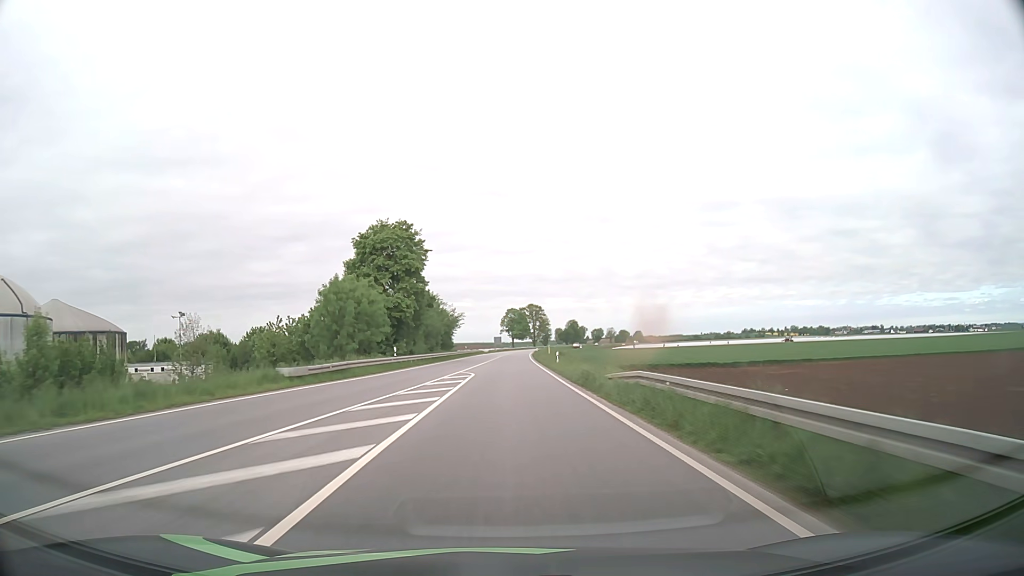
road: primary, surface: asphalt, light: Day
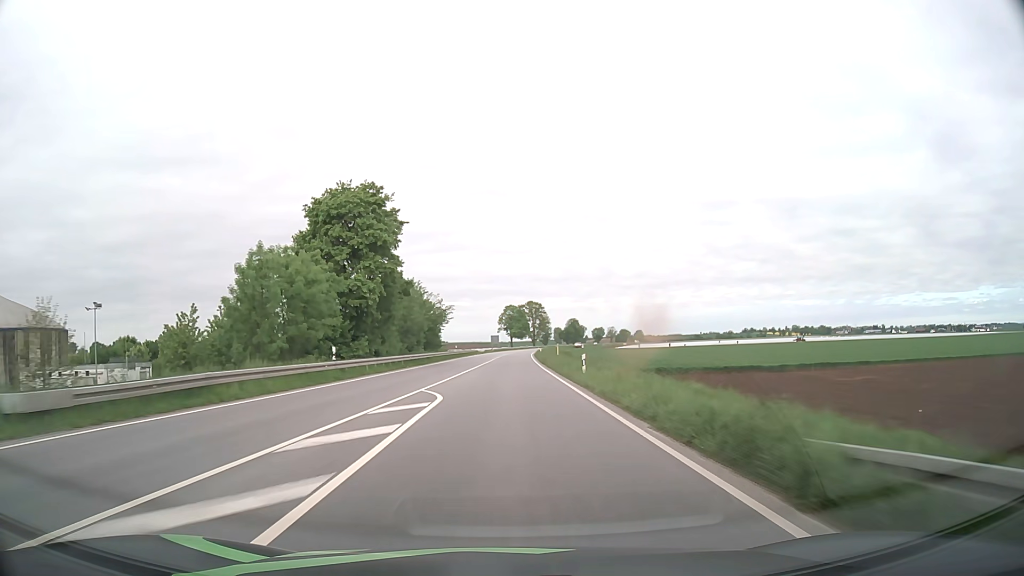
(0.0, +15.4) m; 0°
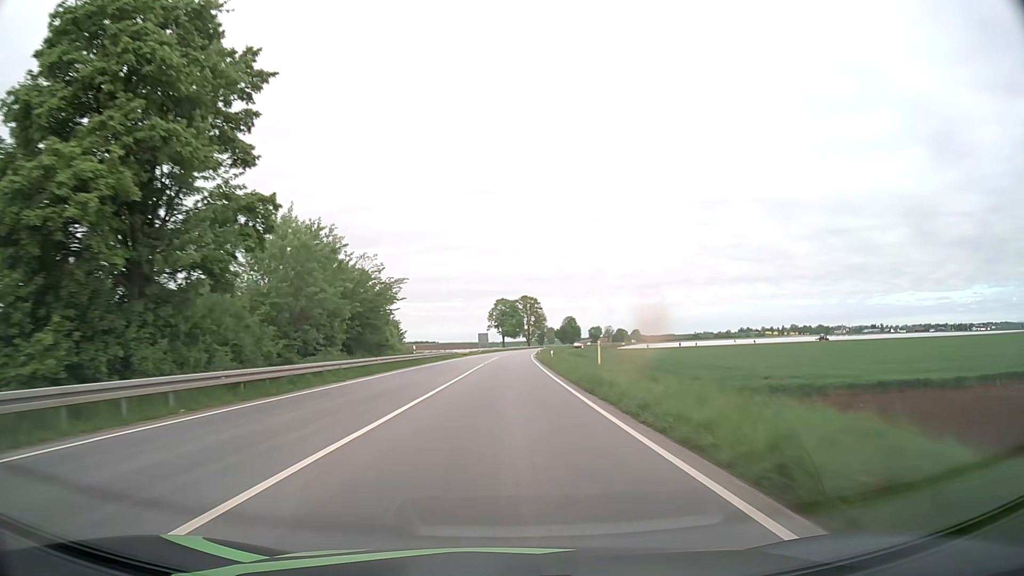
(+0.1, +30.9) m; +1°
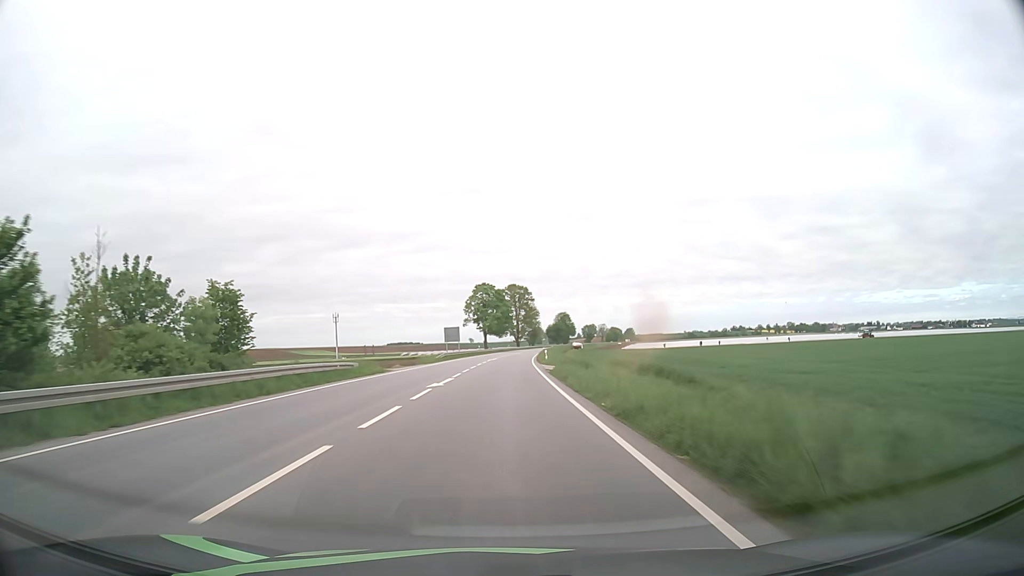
(+0.7, +46.7) m; +1°
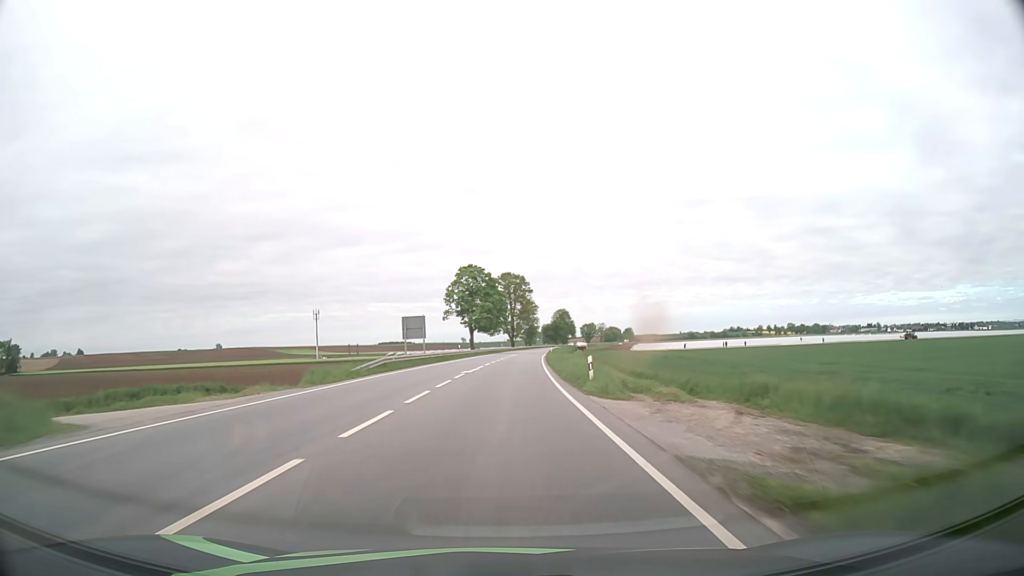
(+0.1, +31.3) m; 0°
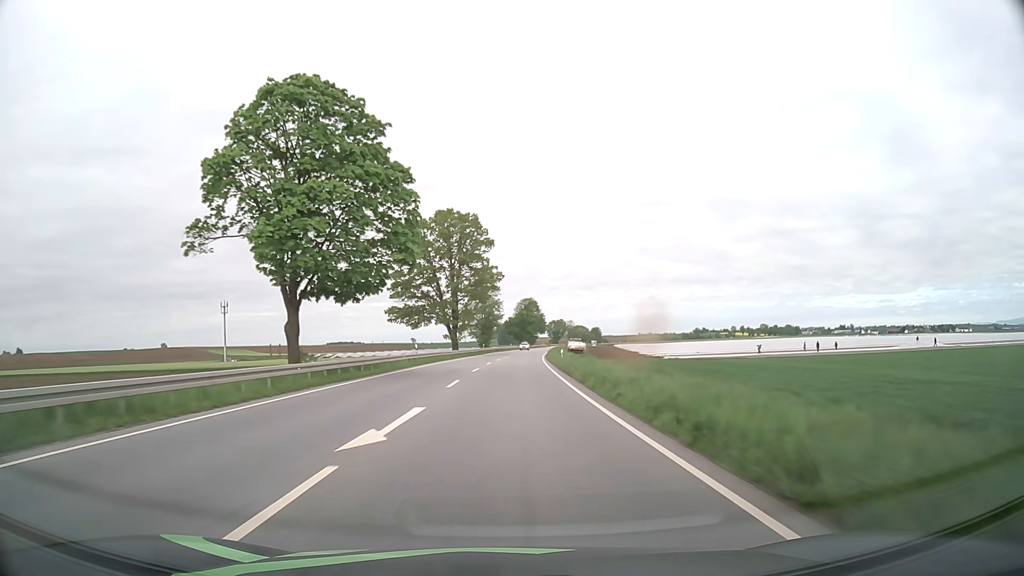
(+2.1, +78.6) m; +4°
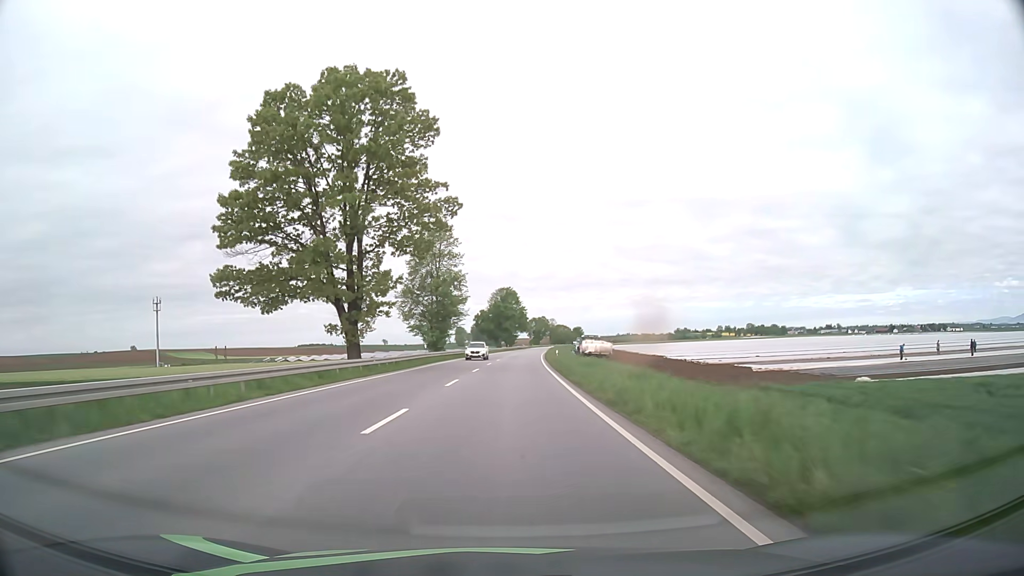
(+1.0, +47.3) m; +2°
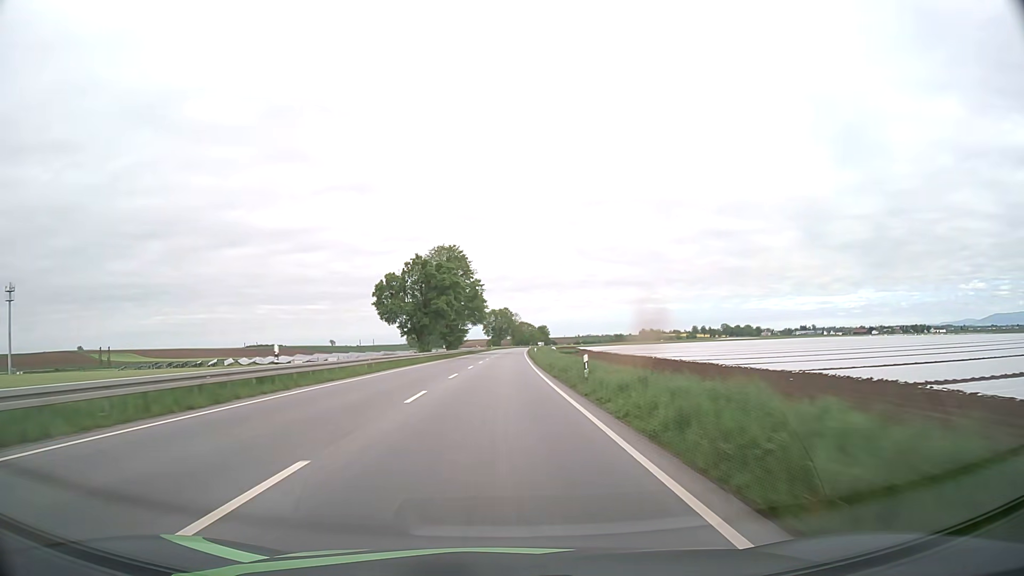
(+2.3, +78.6) m; +4°
(0, +10) (0, +20) (0, +30) (0, +40) (0, +50) (0, +60) (0, +70) (+1, +80) (+1, +90) (+1, +100) m
